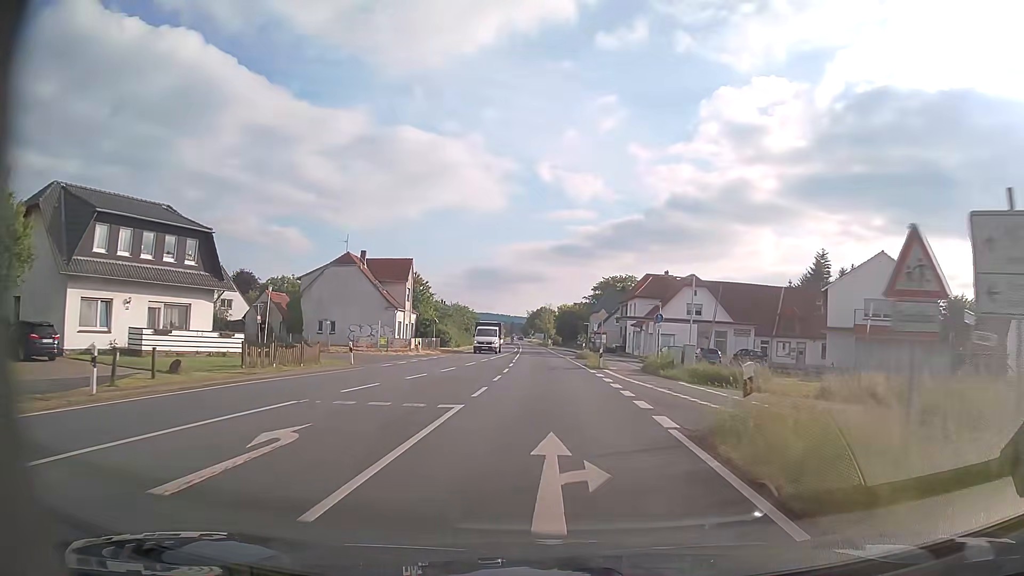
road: primary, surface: asphalt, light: Day
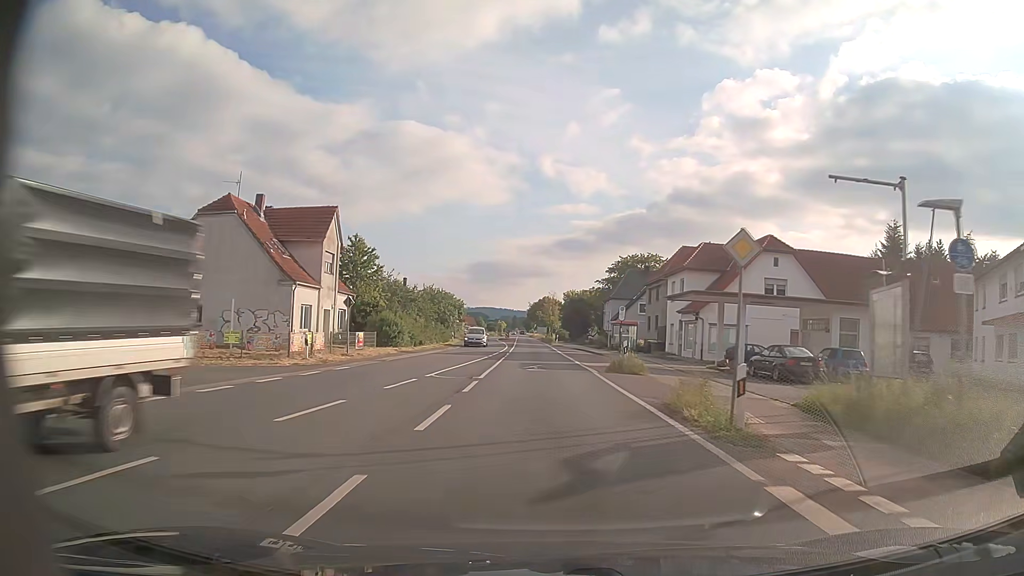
(+0.2, +24.3) m; 0°
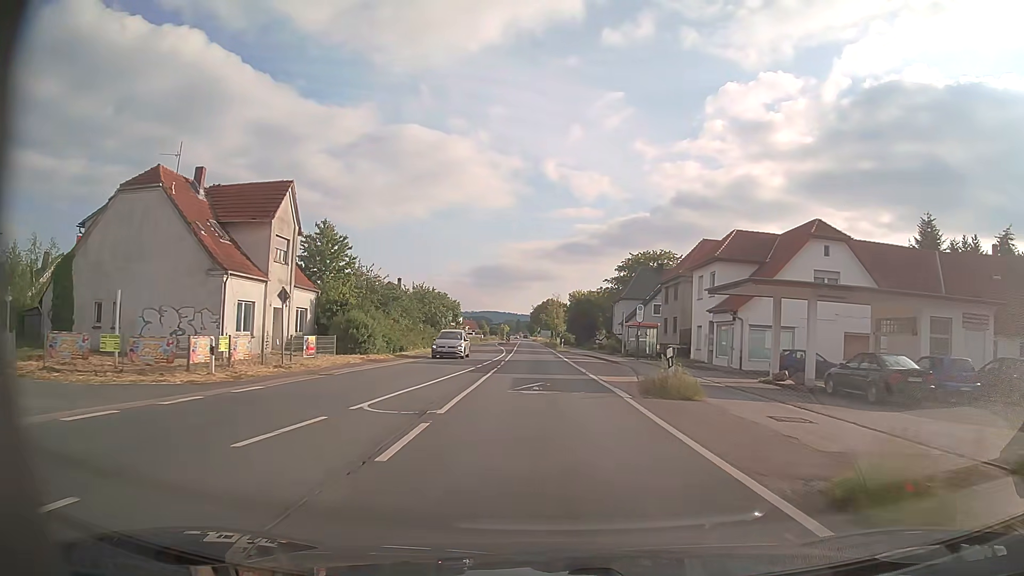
(0.0, +8.1) m; 0°
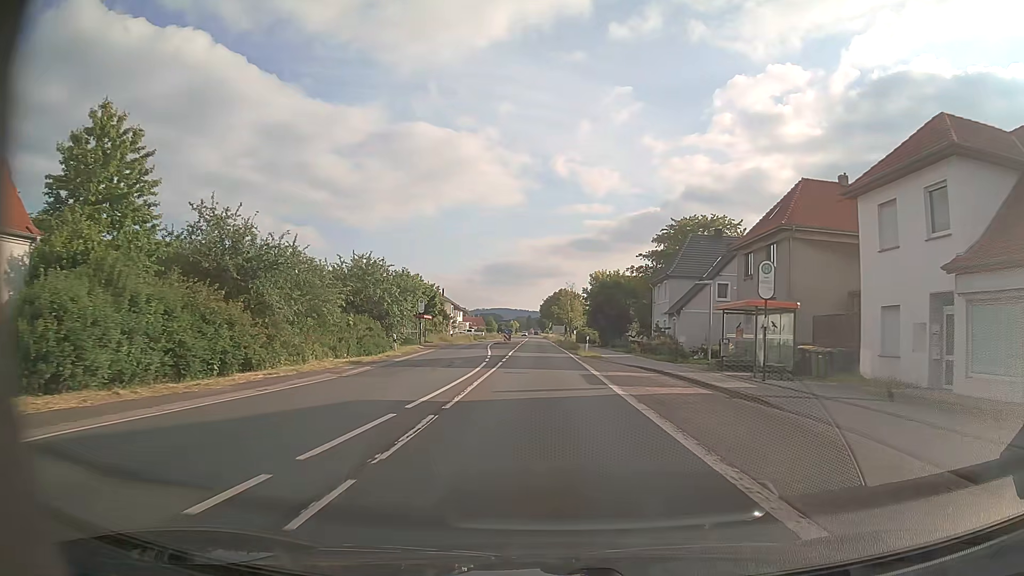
(-0.2, +24.3) m; -1°
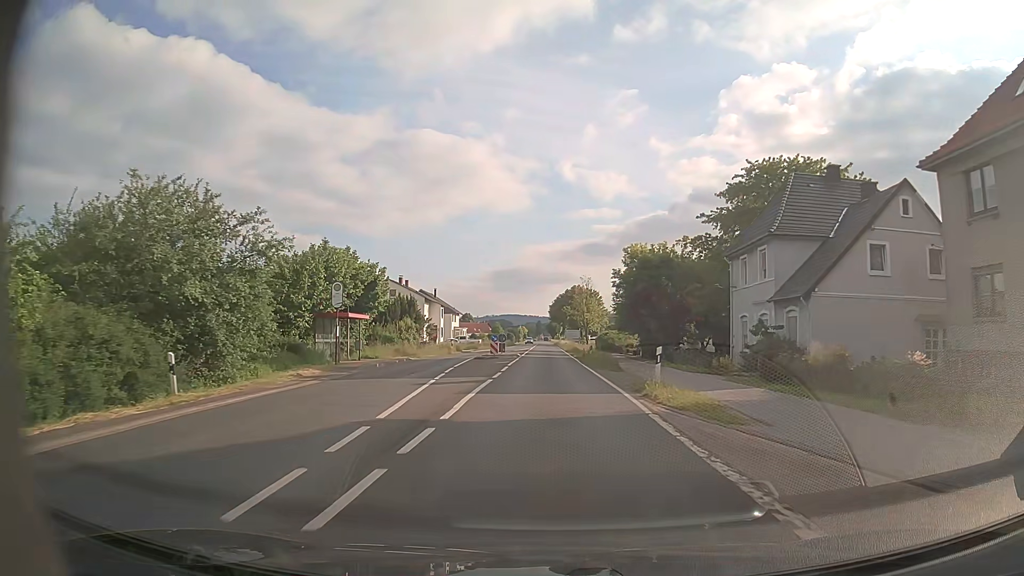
(-0.1, +24.2) m; 0°
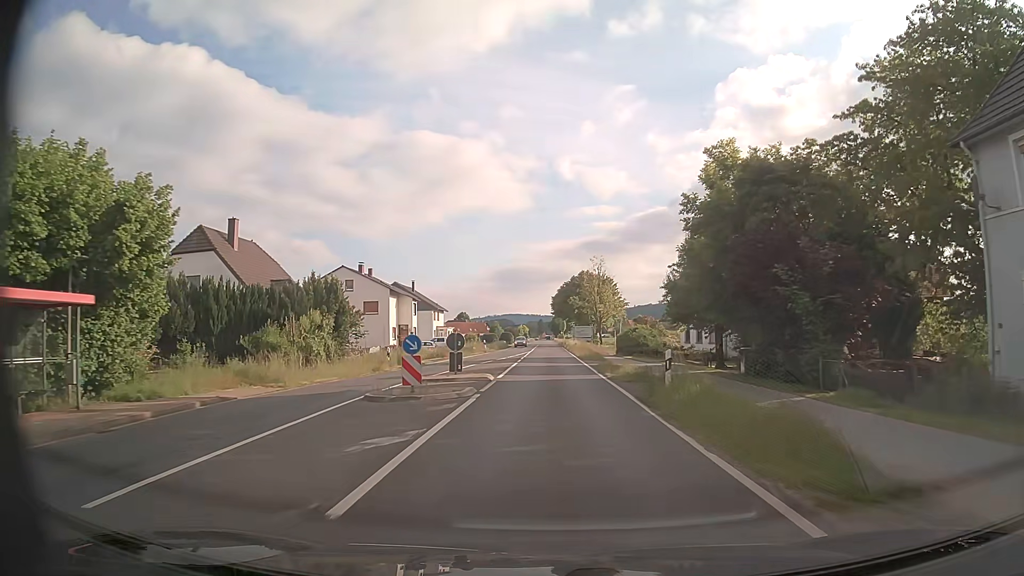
(-0.1, +24.1) m; 0°
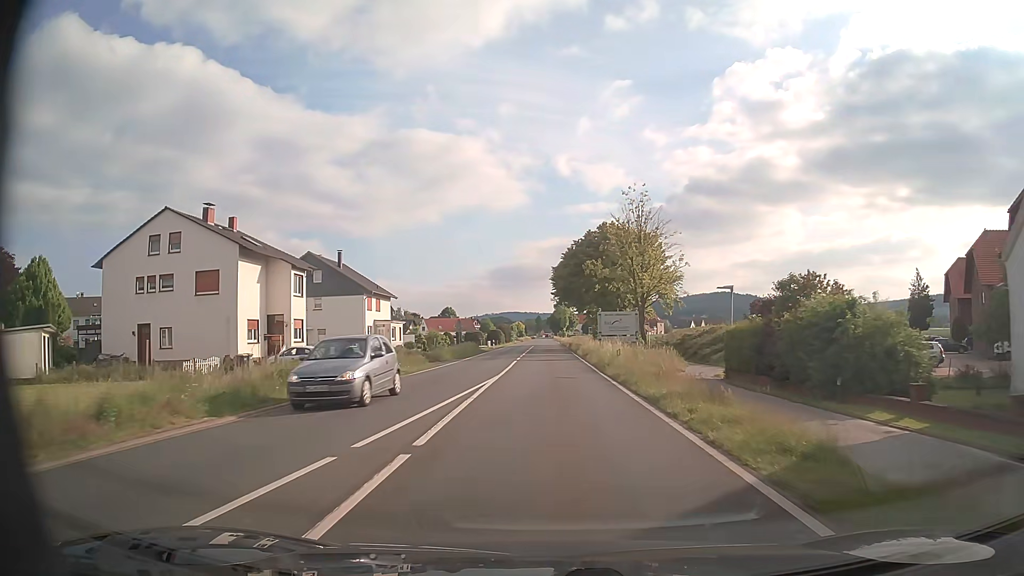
(-0.1, +40.4) m; 0°
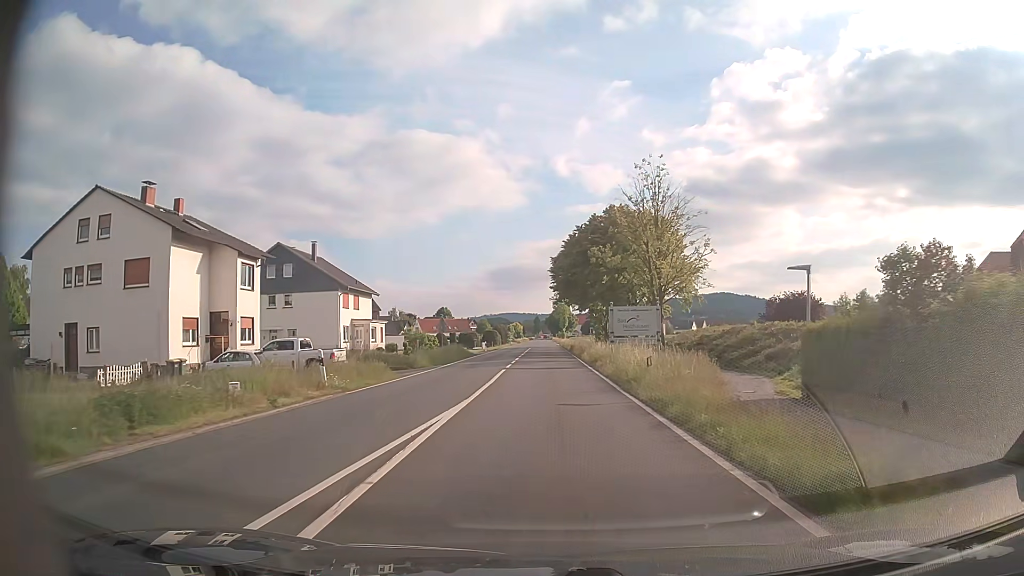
(0.0, +8.1) m; 0°
(0, +10) (0, +20) (0, +30) (0, +40) (0, +50) (0, +60) (0, +70) (-1, +80) (-1, +90) (-1, +100) m
